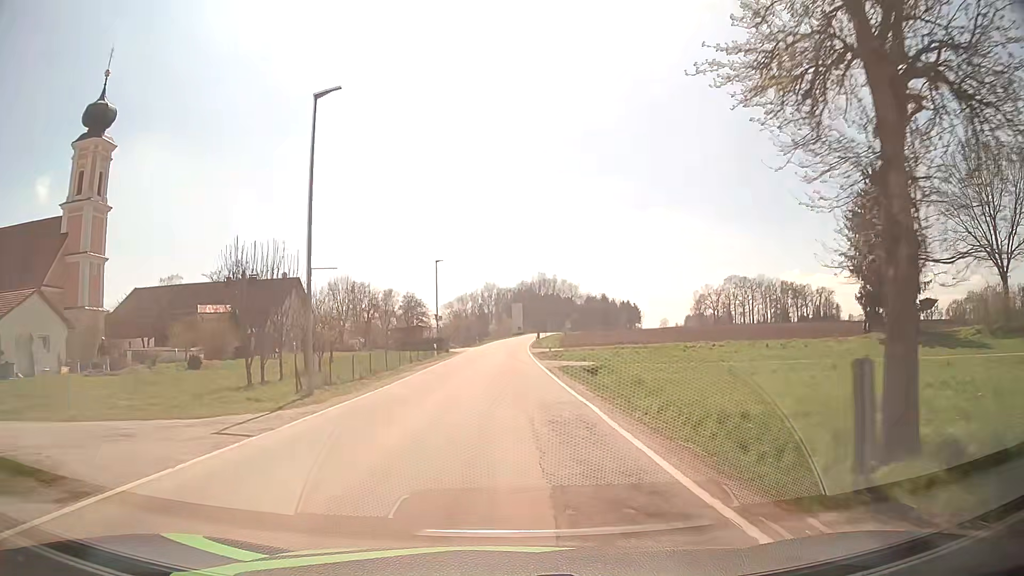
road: tertiary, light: Day
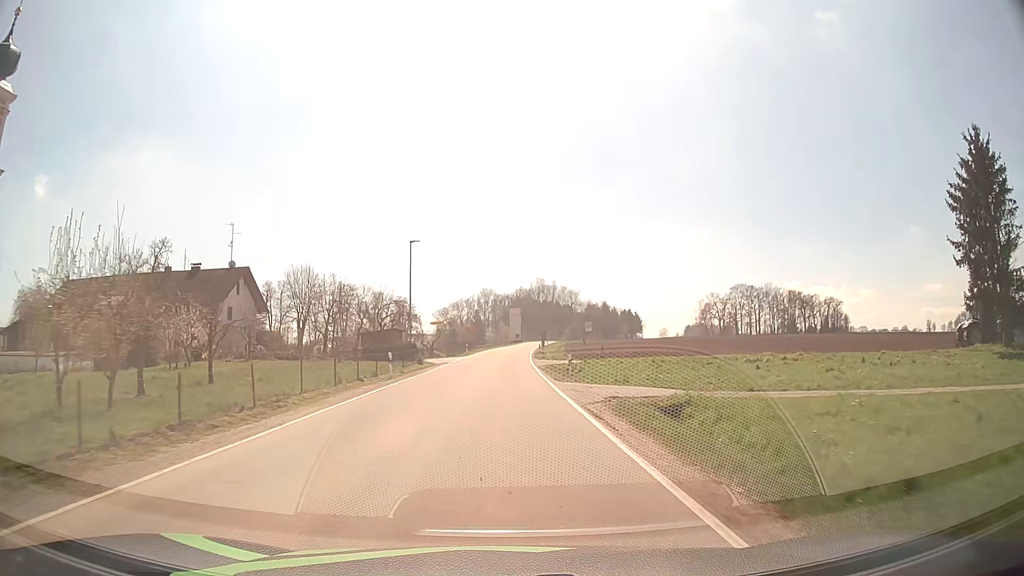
(0.0, +15.6) m; 0°
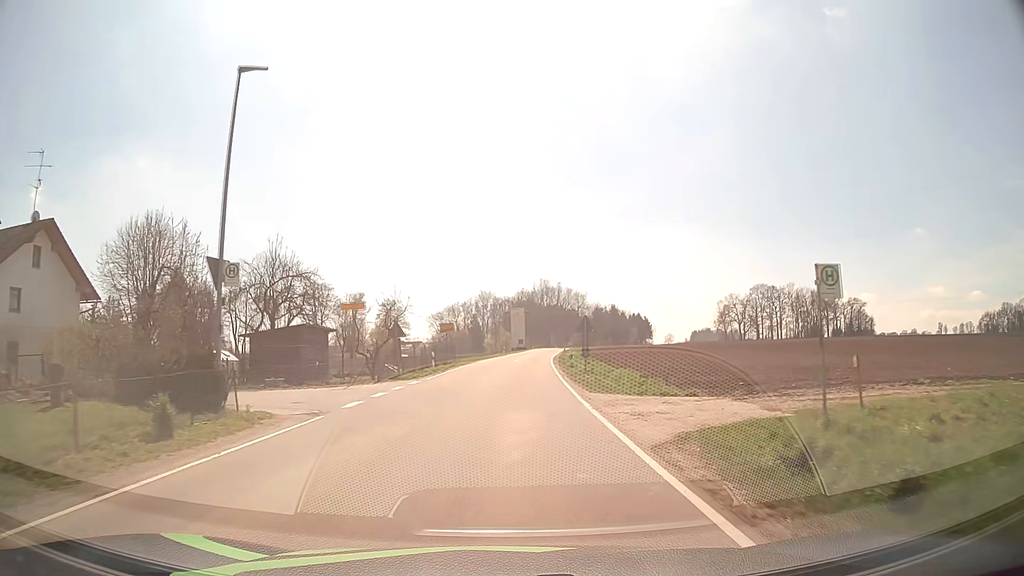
(0.0, +31.5) m; 0°
(0, +10) (0, +20) (0, +30) (+1, +40) (+1, +50) (+2, +60) (+3, +70) (+4, +80) (+5, +90) (+6, +100) m
